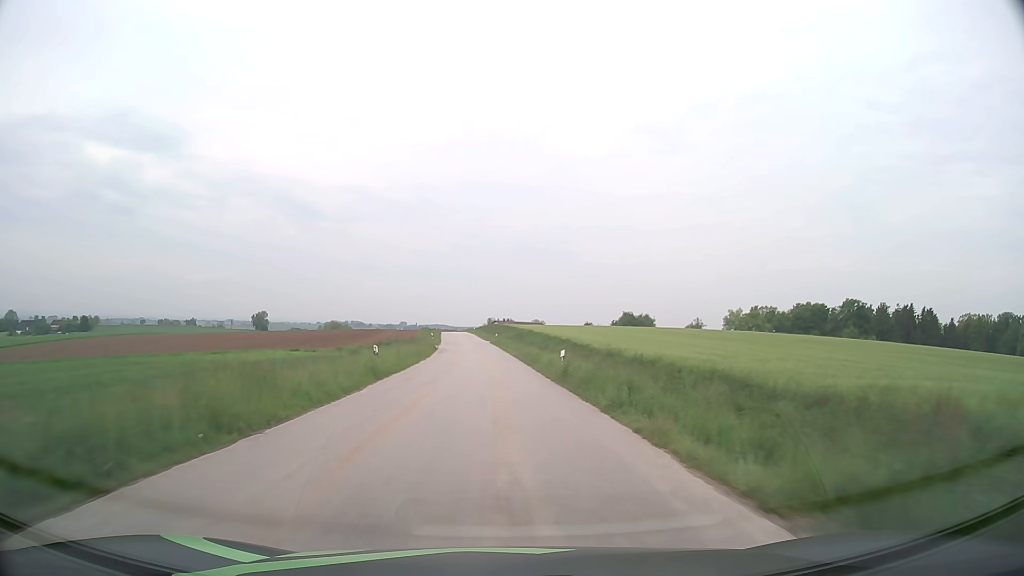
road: tertiary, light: Day
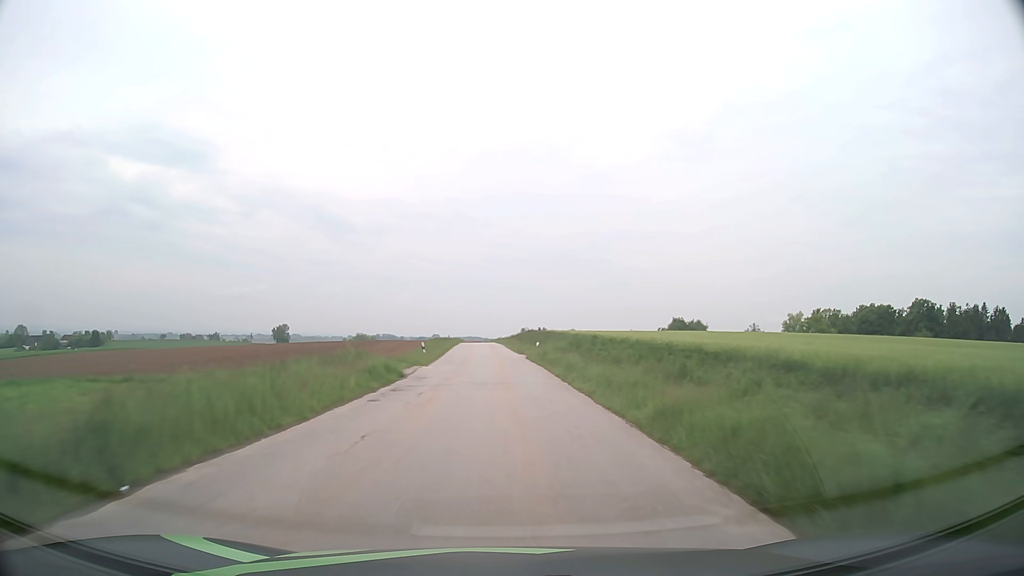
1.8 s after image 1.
(-0.9, +32.2) m; -3°
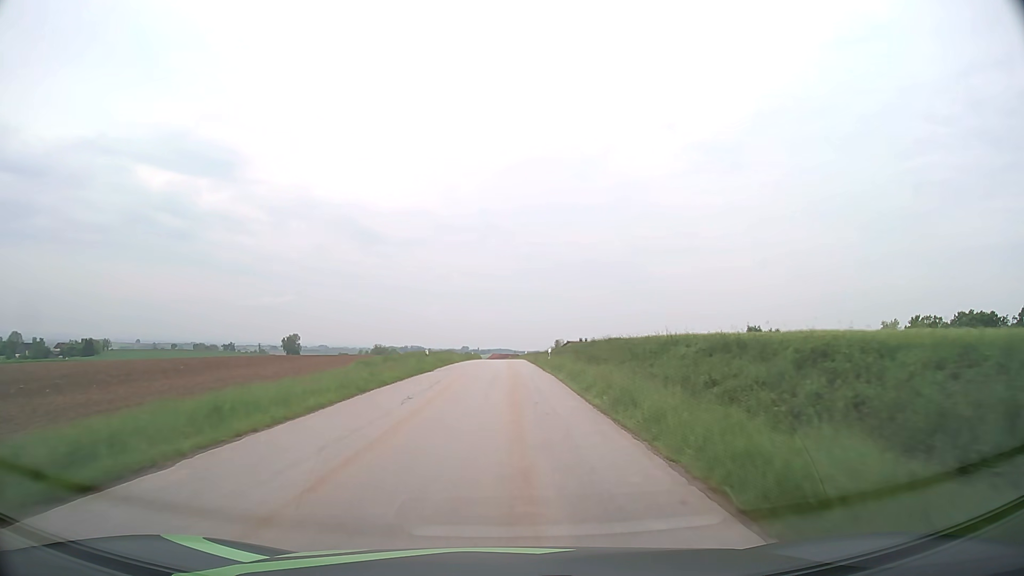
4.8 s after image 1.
(-0.9, +53.2) m; -2°
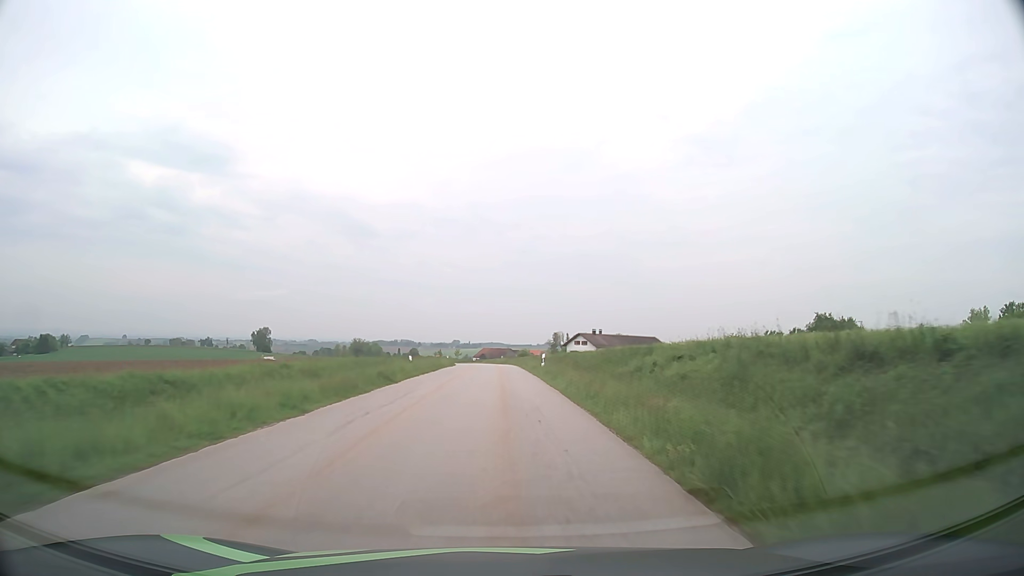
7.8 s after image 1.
(+0.1, +53.3) m; +1°
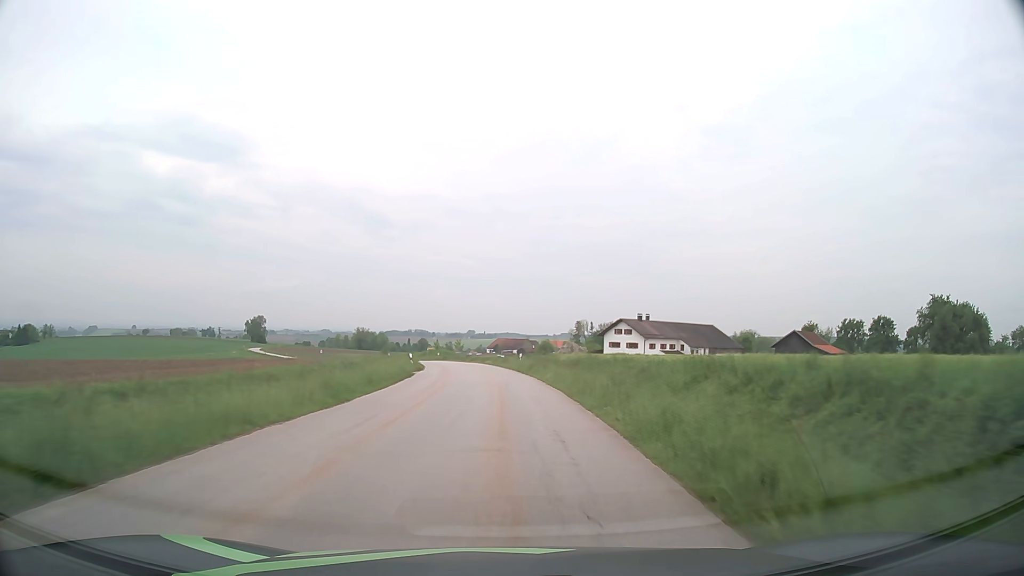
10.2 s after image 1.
(-0.3, +43.2) m; -1°
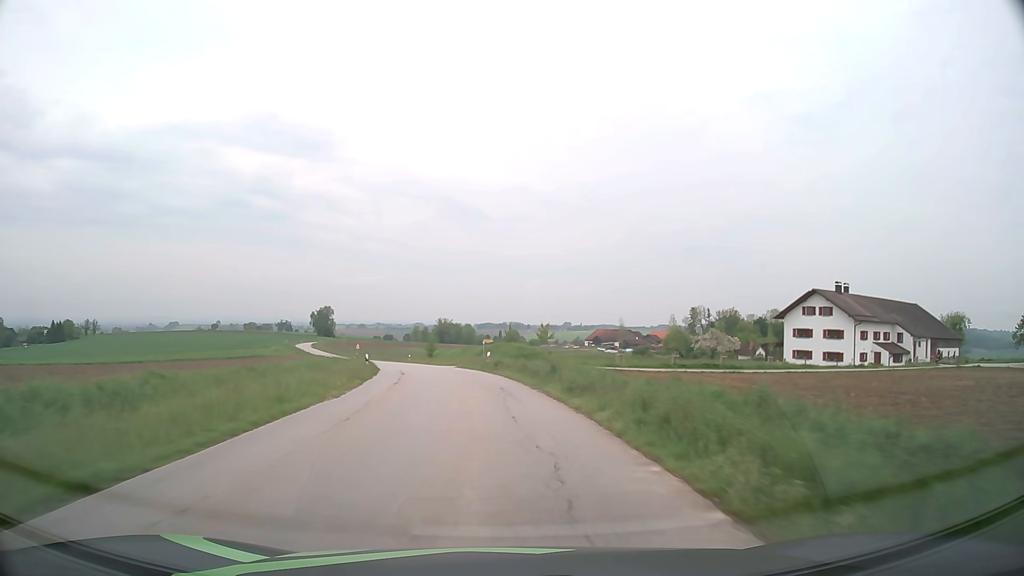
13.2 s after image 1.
(-2.6, +54.3) m; -8°
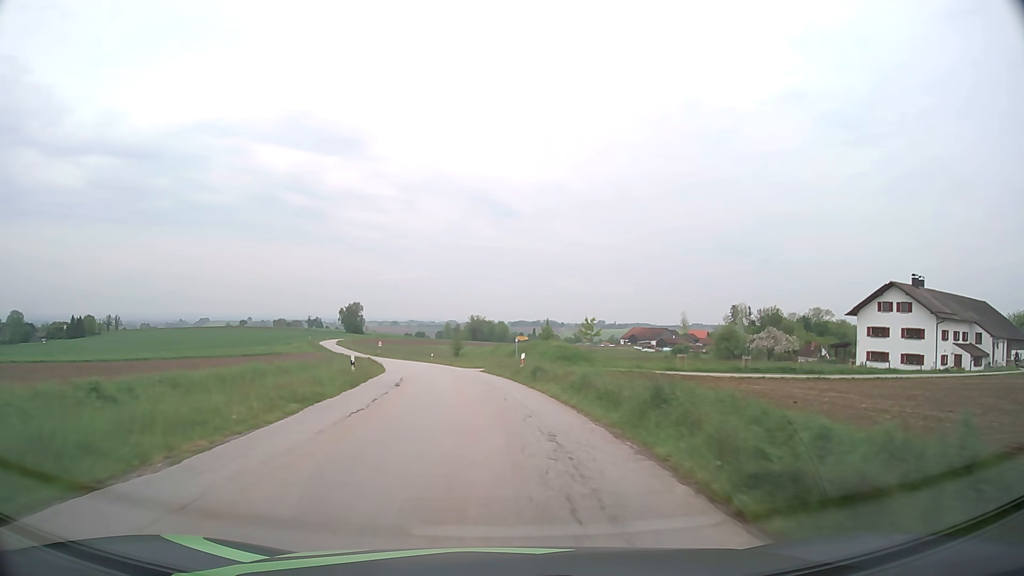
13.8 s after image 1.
(-0.3, +10.9) m; -3°
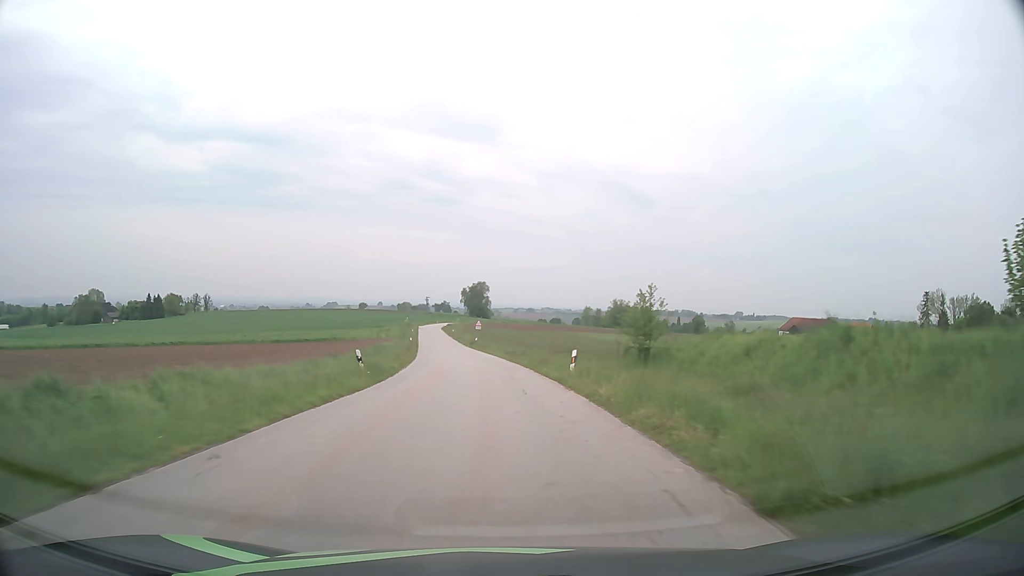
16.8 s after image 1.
(-6.0, +54.1) m; -11°
(0, +10) (0, +20) (-1, +30) (-2, +40) (-3, +50) (-4, +60) (-5, +70) (-7, +80) (-8, +90) (-9, +99) m
